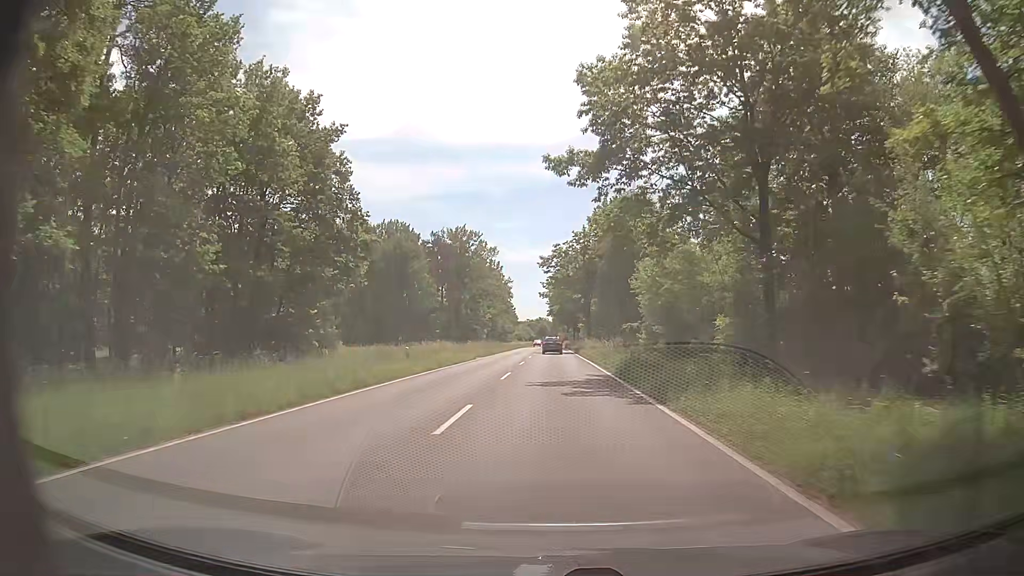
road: tertiary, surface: asphalt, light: Day
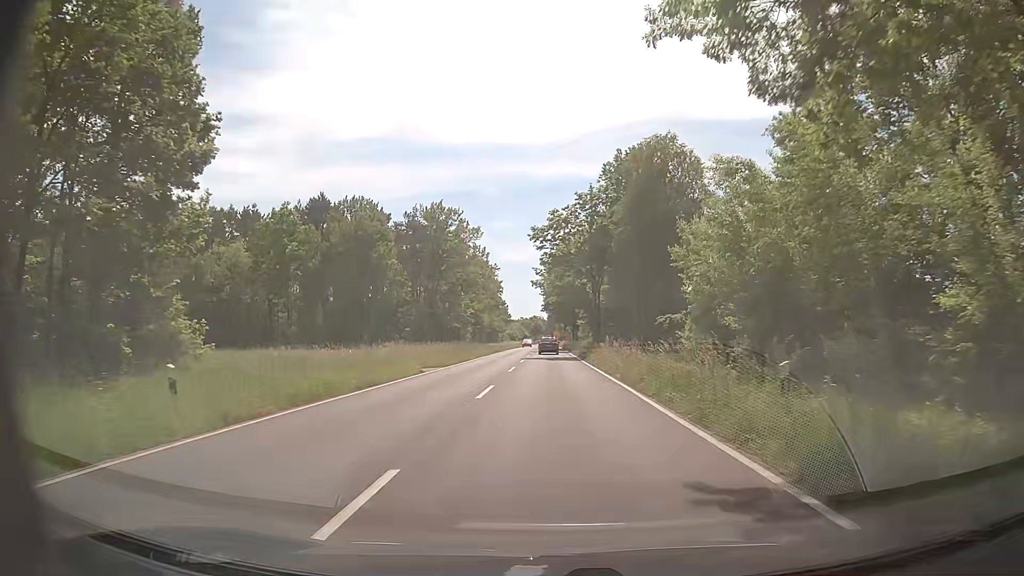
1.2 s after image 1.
(+0.1, +18.4) m; 0°
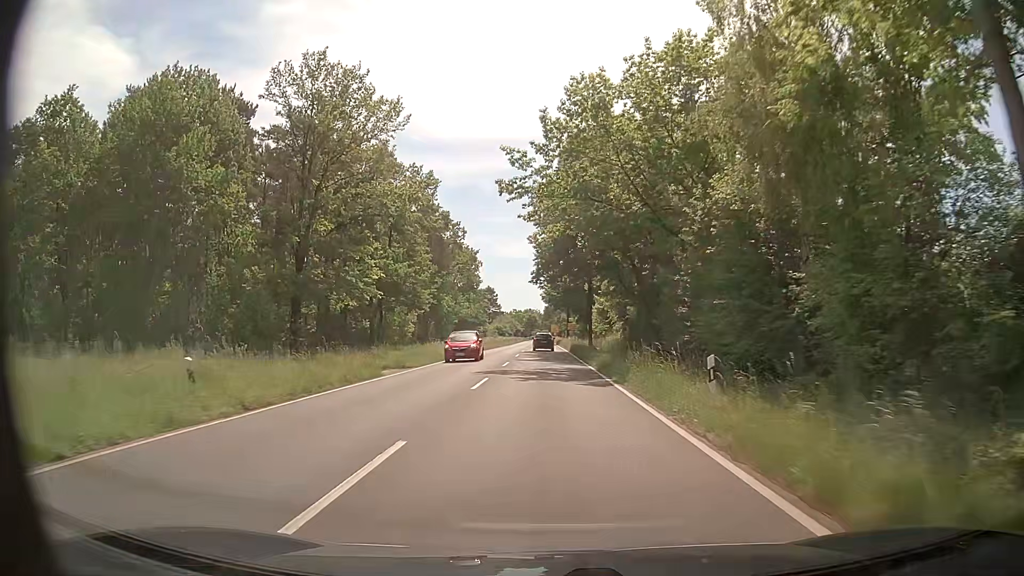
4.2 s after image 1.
(+0.4, +46.7) m; 0°
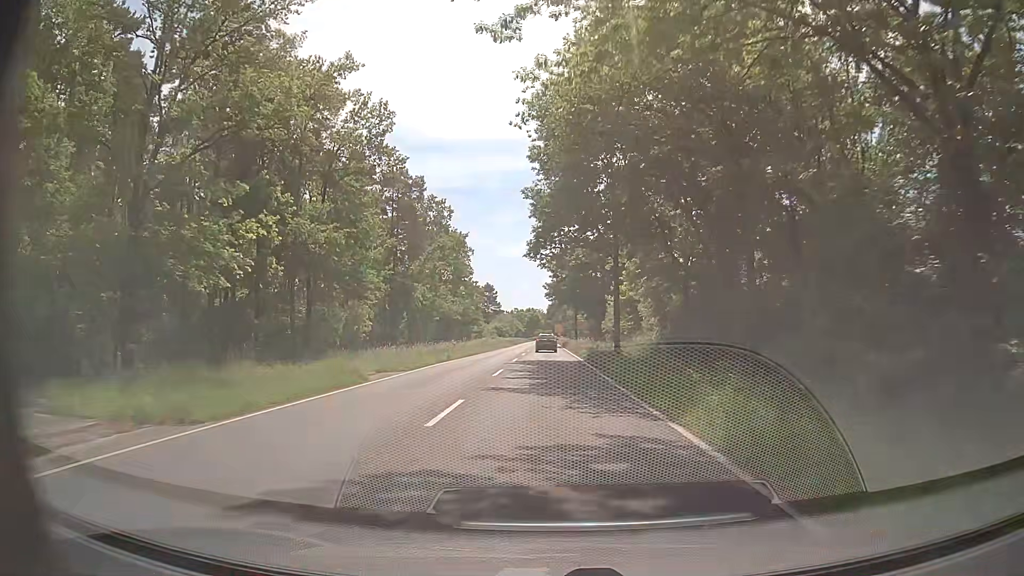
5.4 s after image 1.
(0.0, +18.6) m; 0°
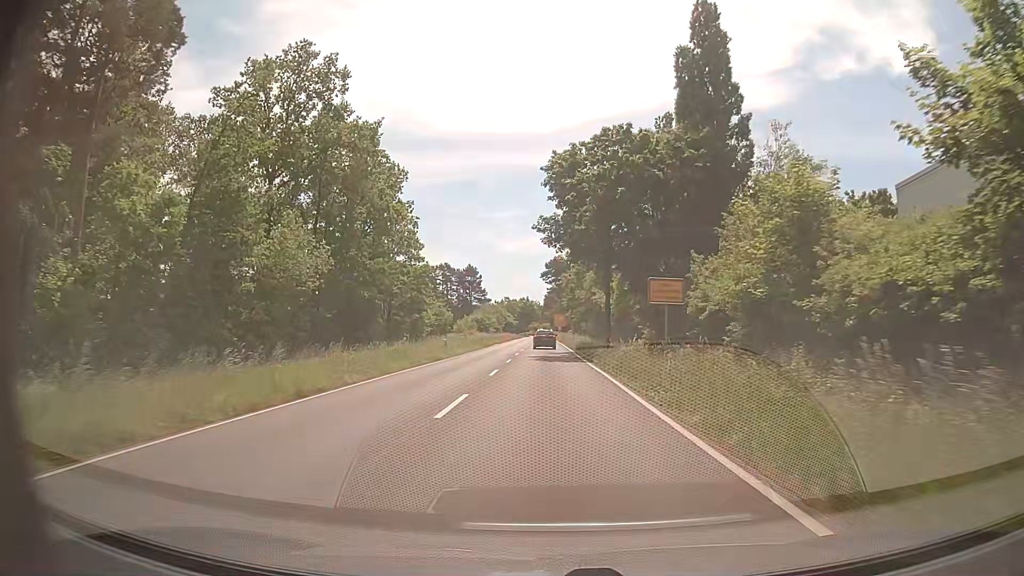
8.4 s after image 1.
(-0.2, +47.5) m; 0°
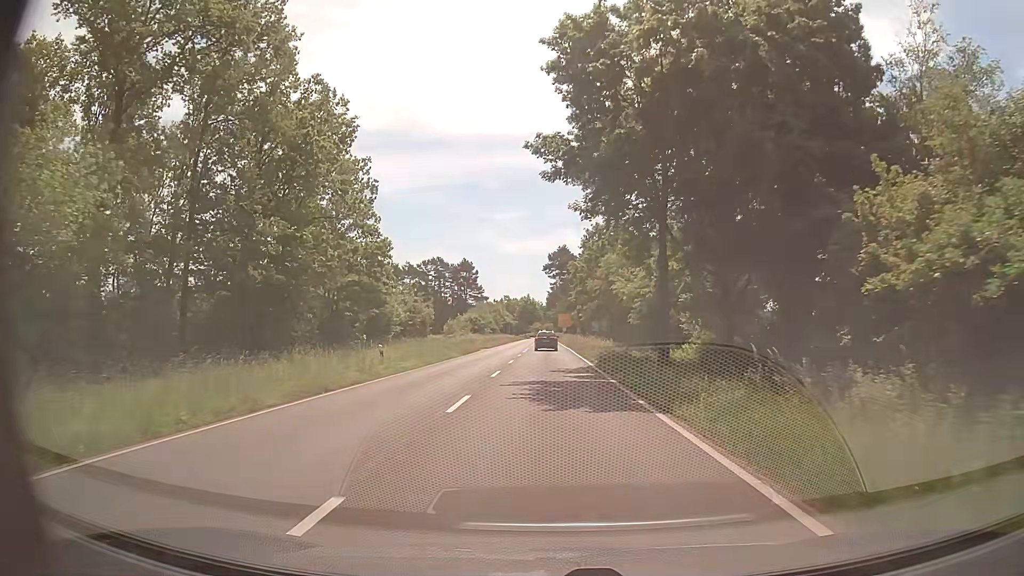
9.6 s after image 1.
(-0.1, +17.9) m; 0°
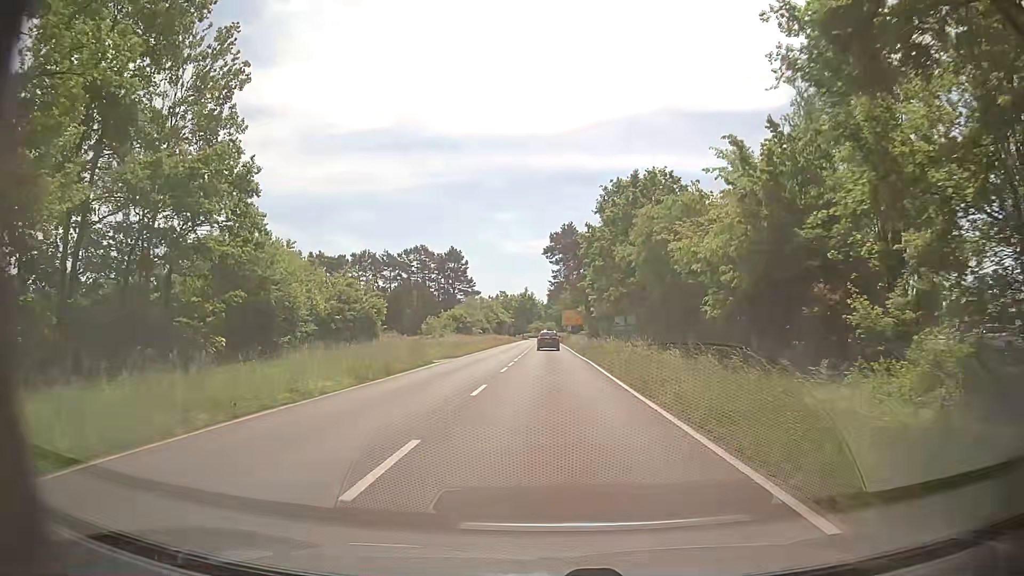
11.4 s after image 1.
(-0.1, +24.0) m; -1°
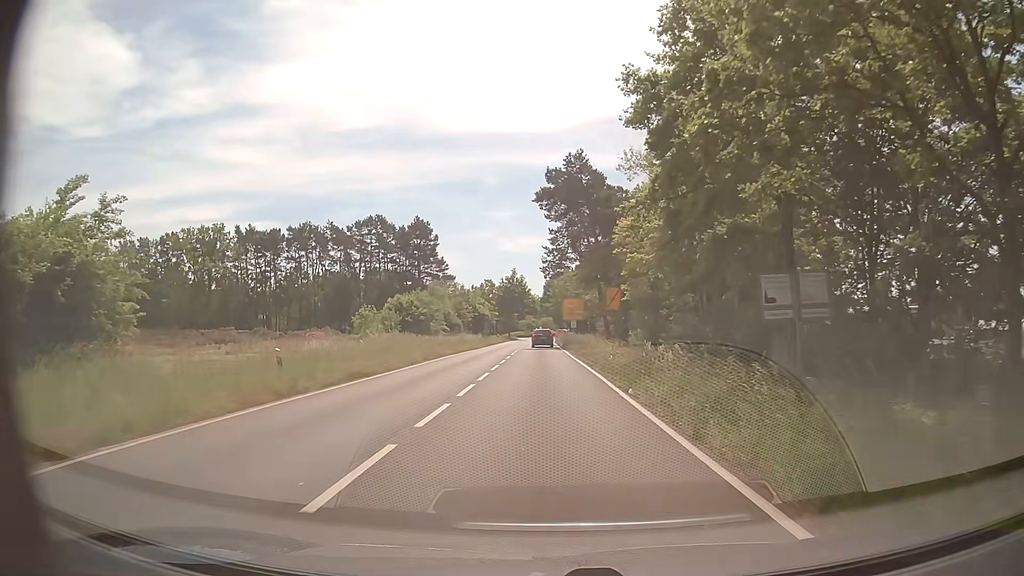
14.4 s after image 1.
(+1.0, +36.4) m; +2°
(0, +10) (0, +20) (0, +30) (0, +40) (-1, +50) (-1, +60) (-1, +70) (-1, +80) (0, +90) (+1, +100) m
